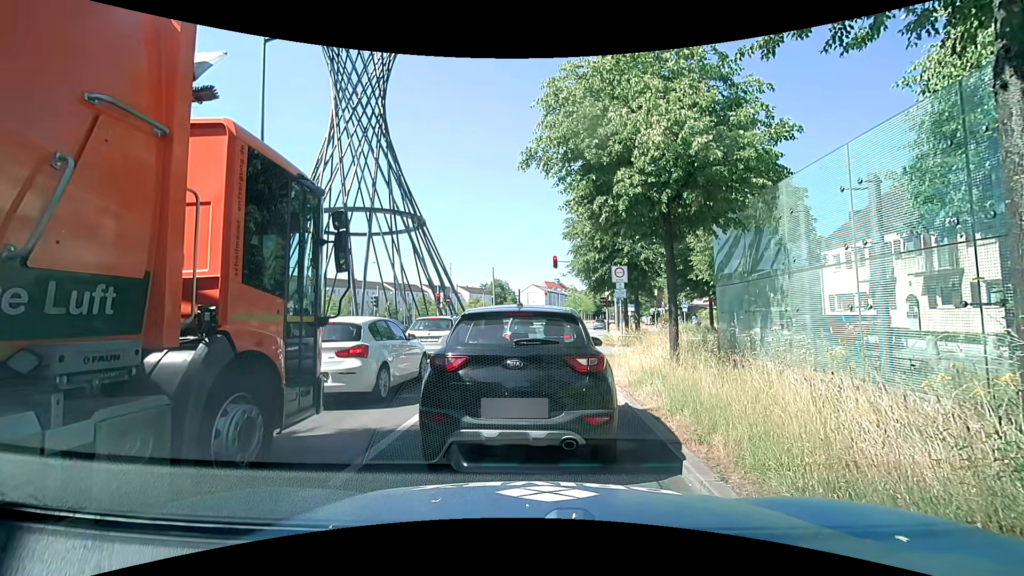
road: primary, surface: asphalt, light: Day
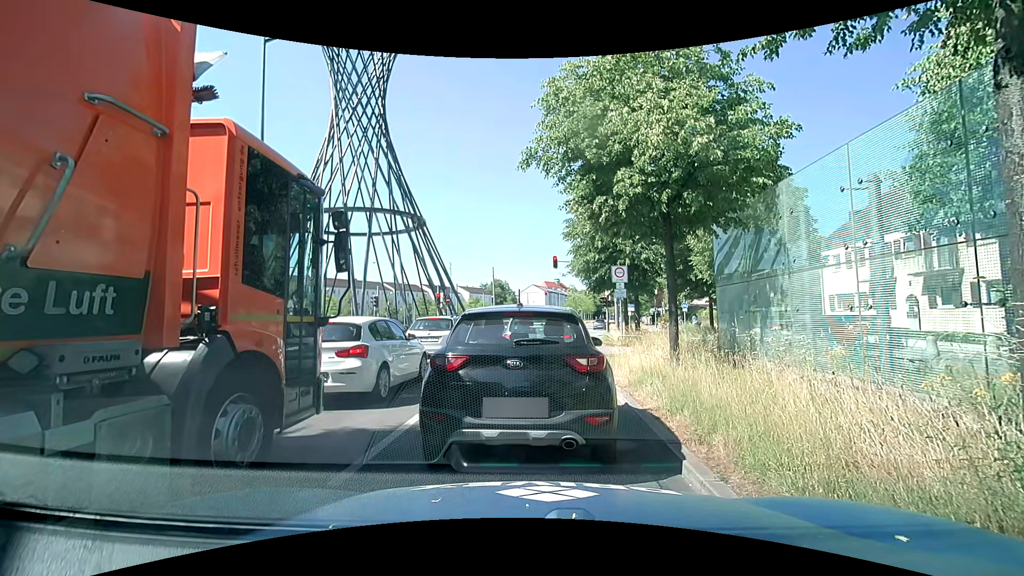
(0.0, 0.0) m; 0°
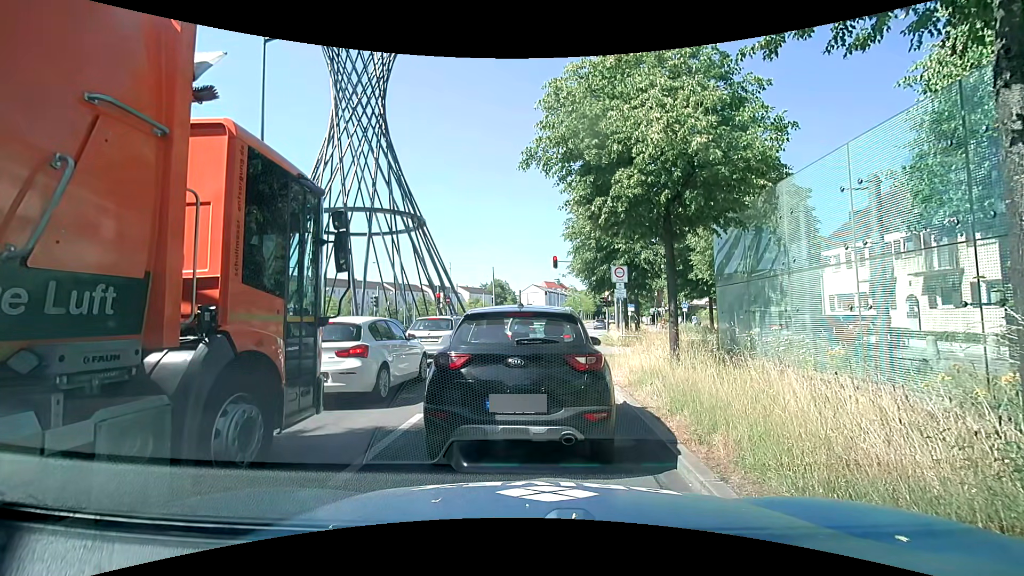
(0.0, 0.0) m; 0°
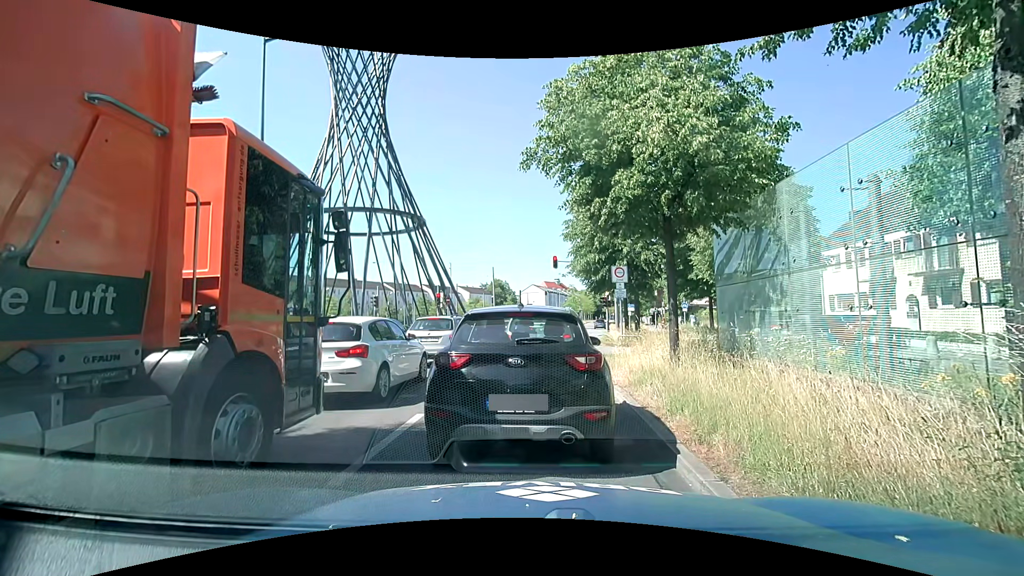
(0.0, 0.0) m; 0°
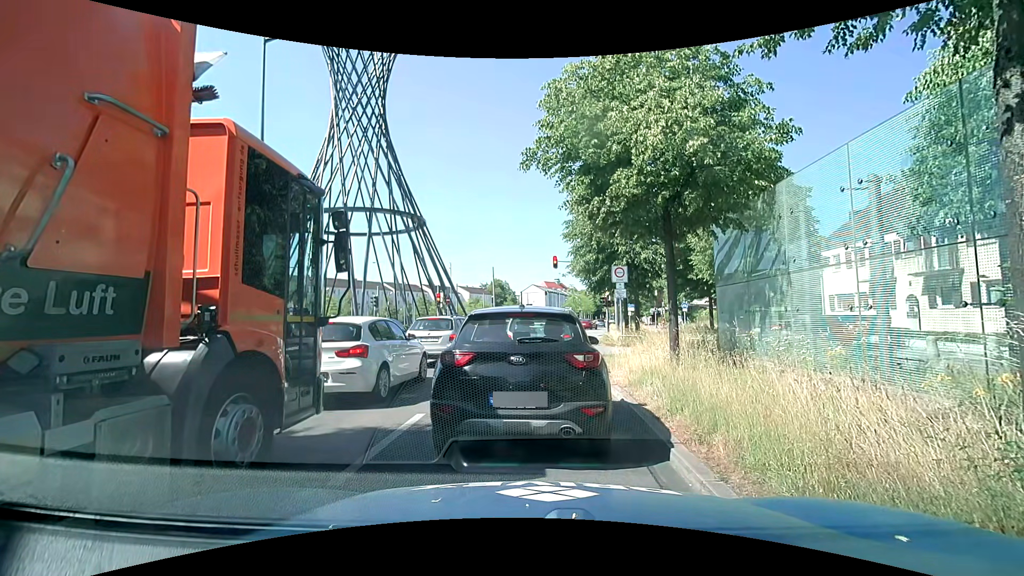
(0.0, 0.0) m; 0°
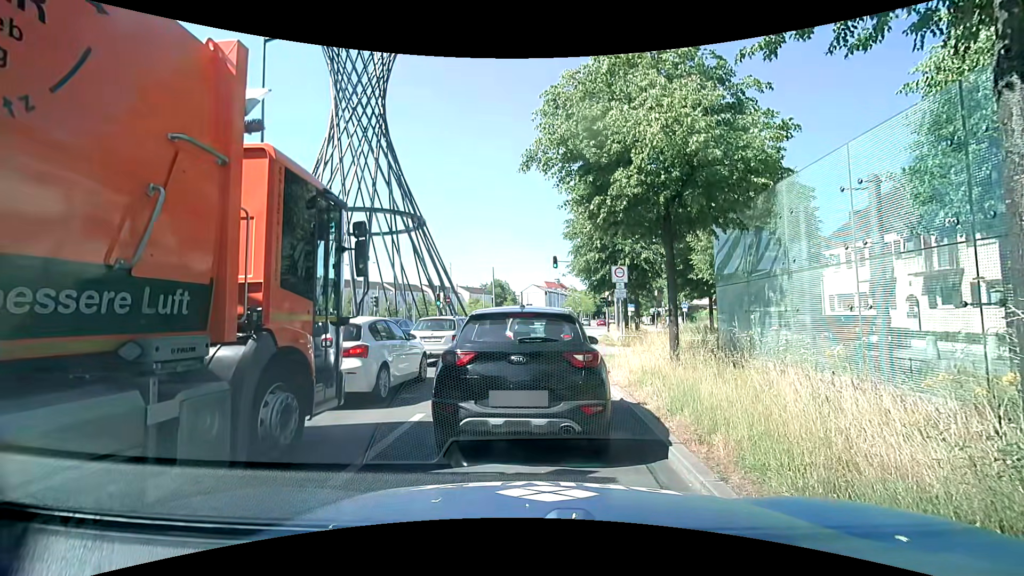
(0.0, 0.0) m; 0°
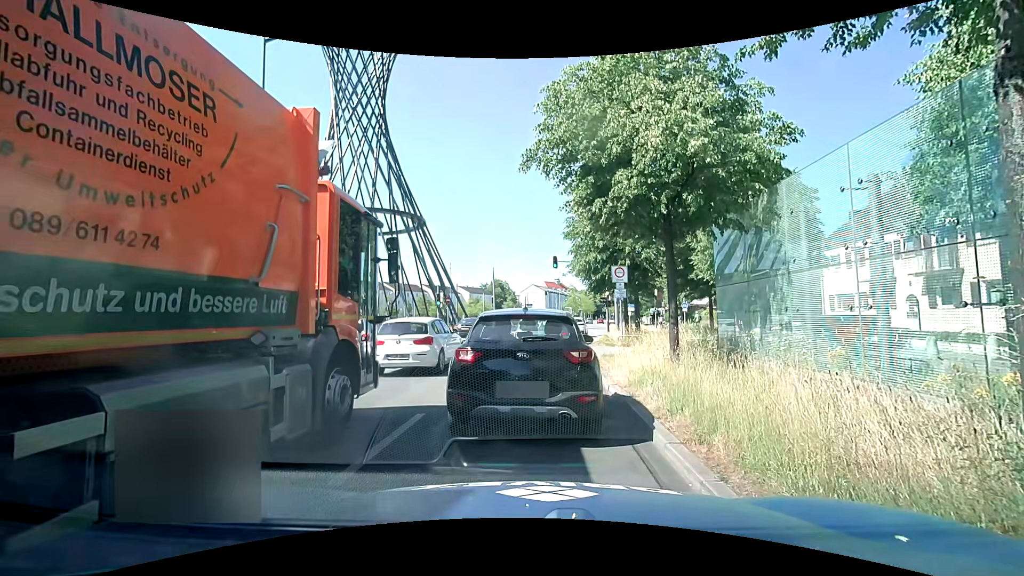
(0.0, 0.0) m; 0°
